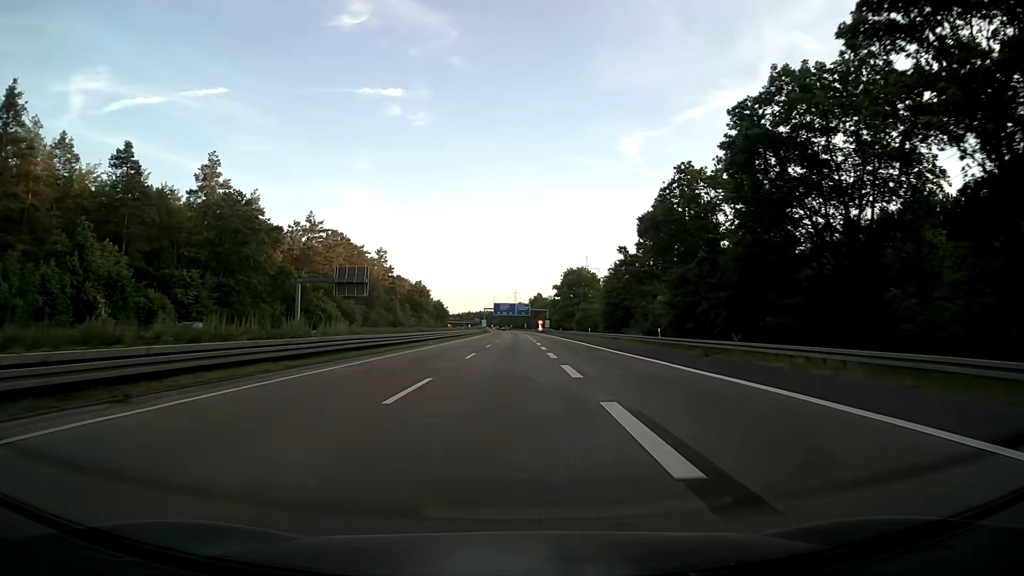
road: motorway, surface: asphalt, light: Day
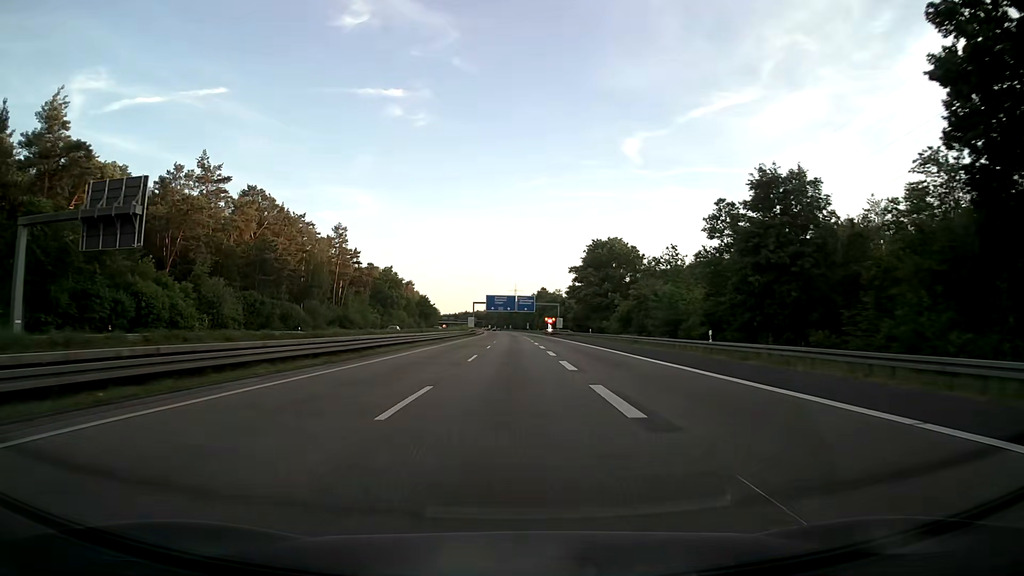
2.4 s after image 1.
(0.0, +55.9) m; 0°
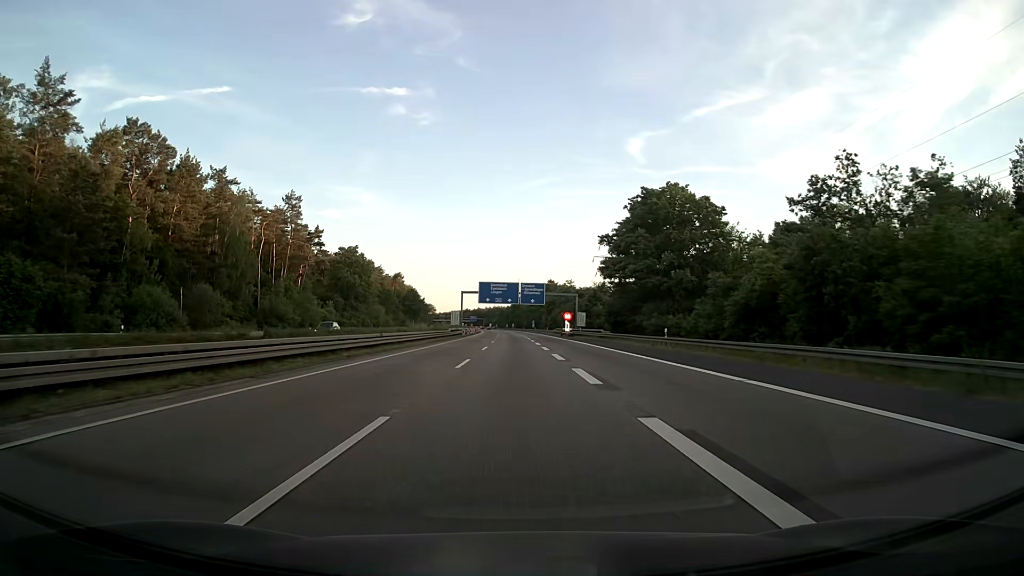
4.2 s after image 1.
(0.0, +42.0) m; 0°
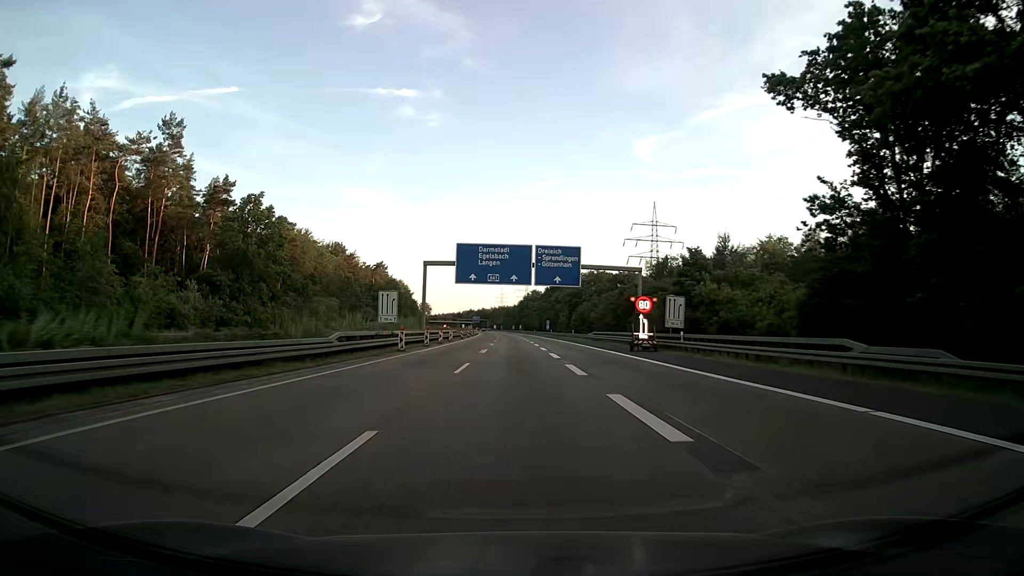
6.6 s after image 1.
(-0.2, +55.9) m; -1°
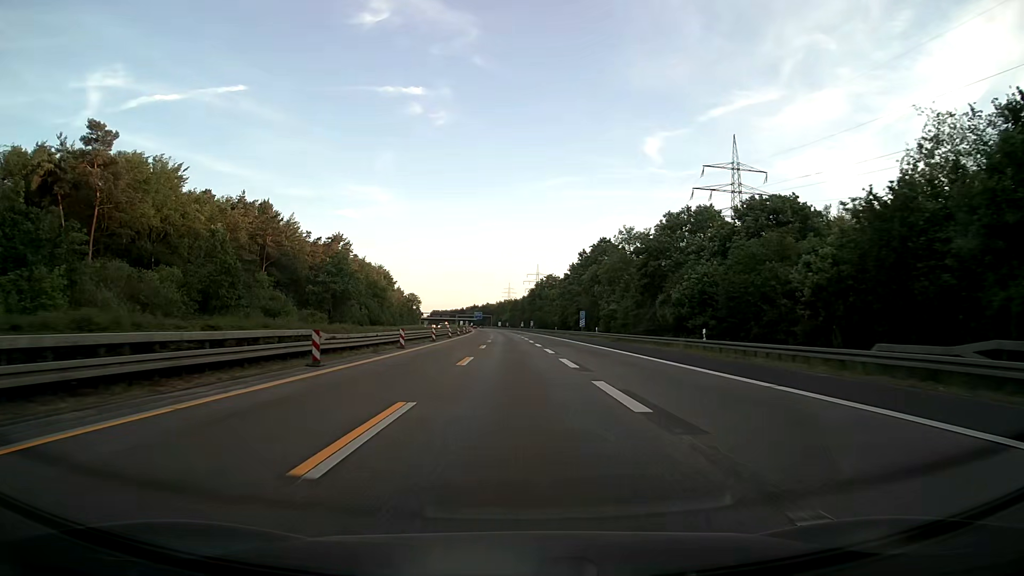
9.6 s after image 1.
(-0.4, +69.5) m; -1°
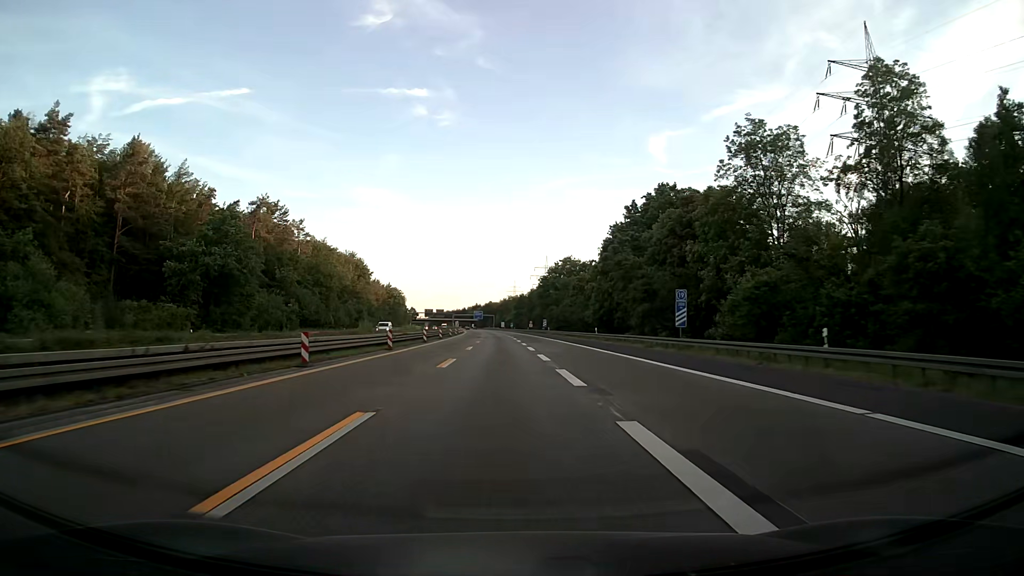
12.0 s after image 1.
(-0.1, +55.1) m; 0°
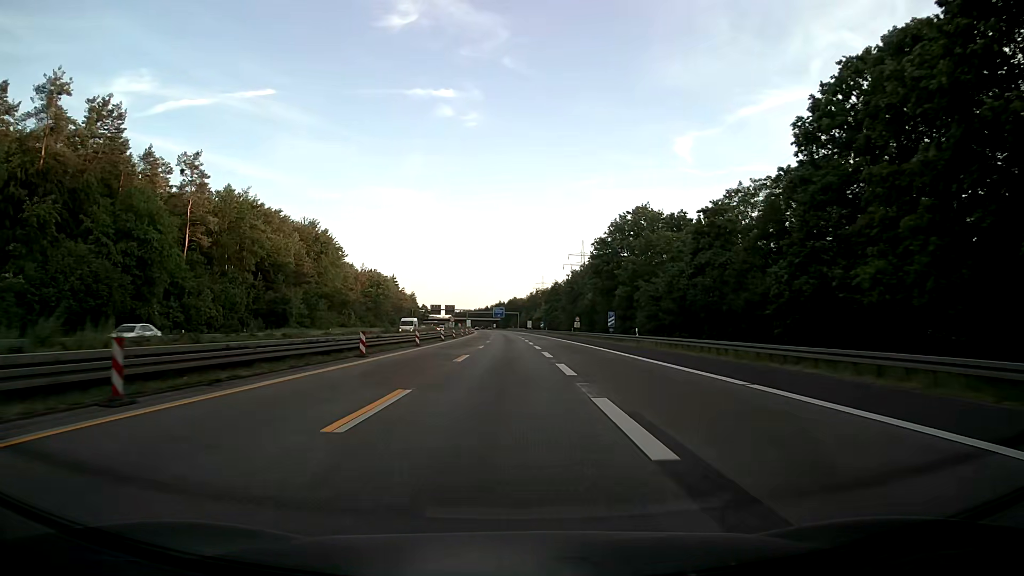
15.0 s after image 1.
(-1.4, +68.3) m; -2°
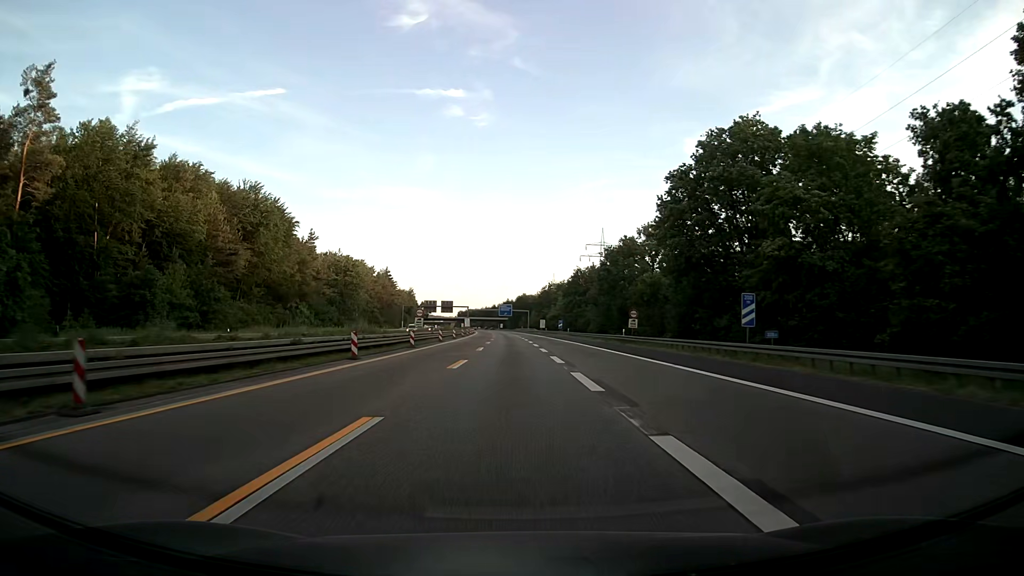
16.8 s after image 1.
(-0.4, +40.7) m; -1°
(0, +10) (0, +20) (0, +30) (0, +40) (0, +50) (0, +60) (-1, +70) (-1, +80) (-1, +90) (-1, +100) m
